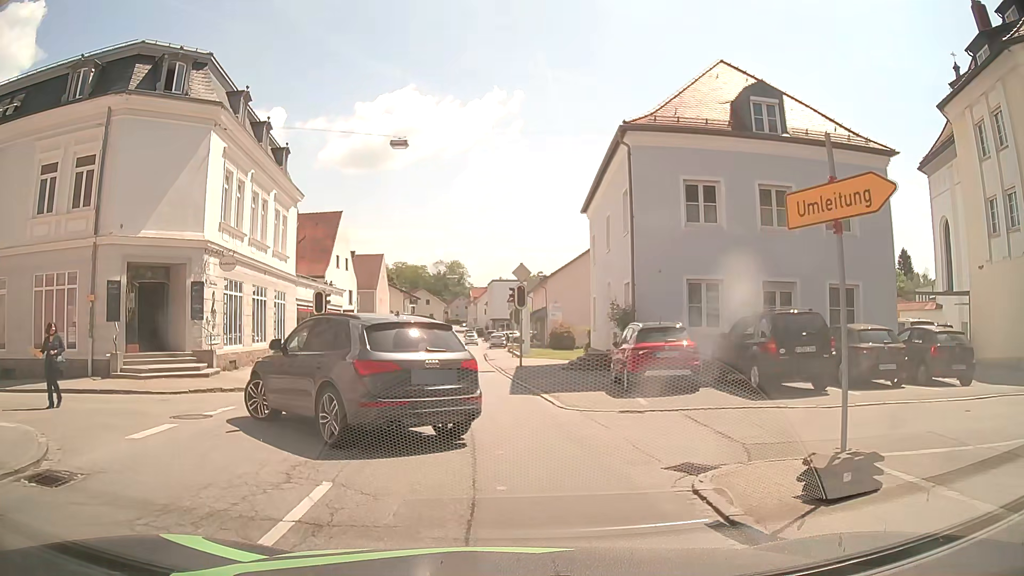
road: secondary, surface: asphalt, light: Day
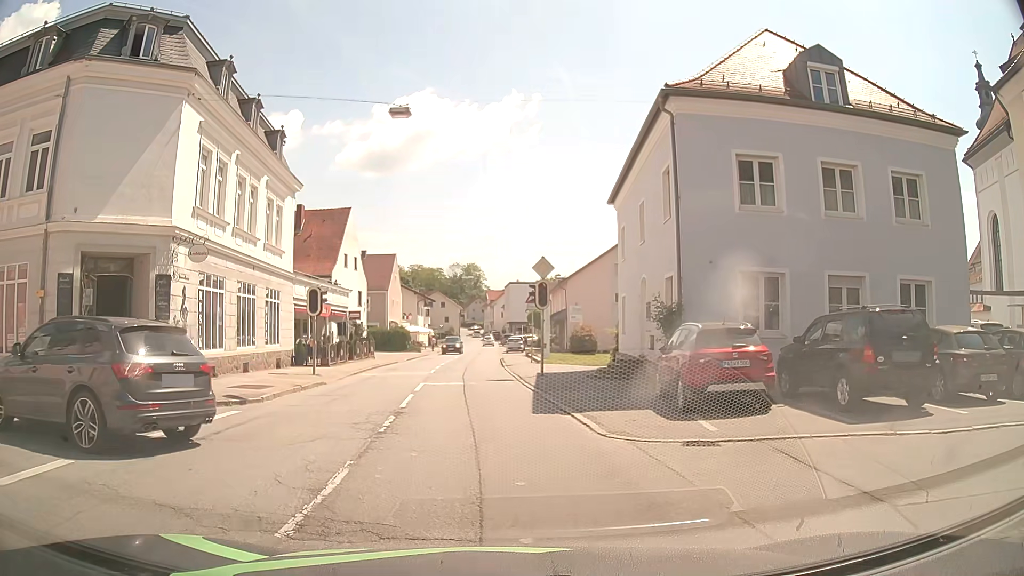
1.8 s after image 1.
(0.0, +3.1) m; -1°
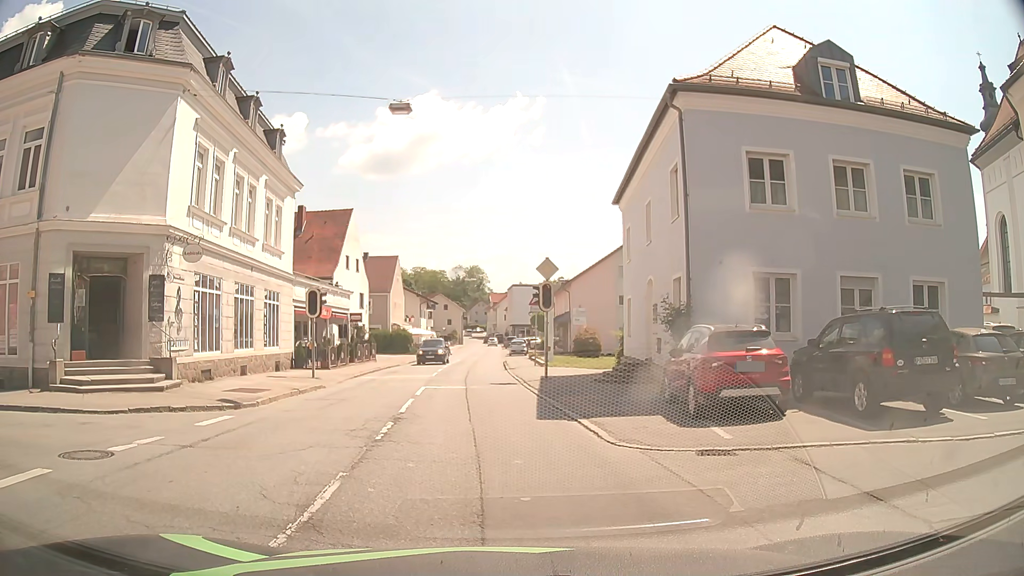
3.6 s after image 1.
(0.0, +0.5) m; 0°
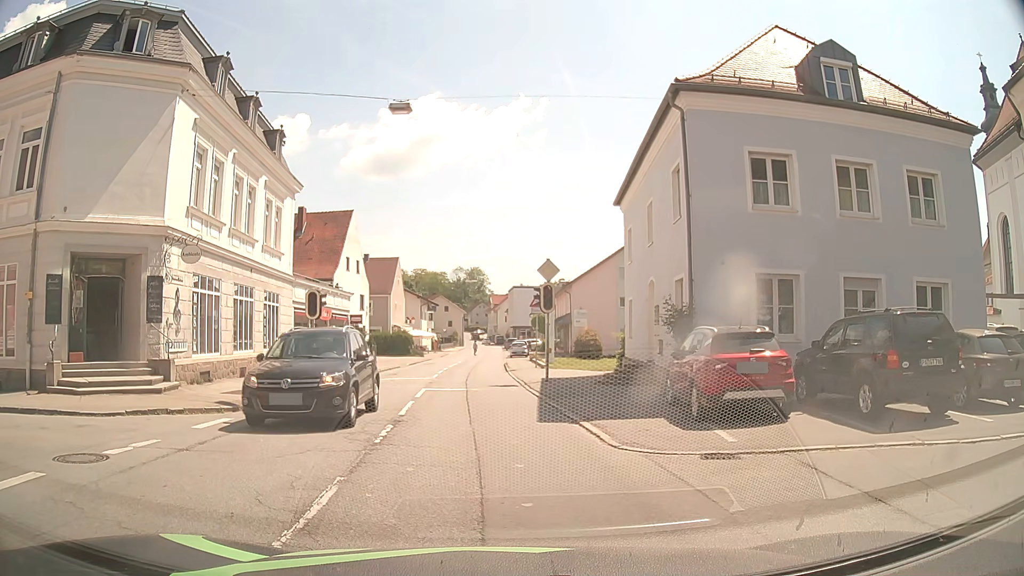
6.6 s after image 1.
(0.0, +0.2) m; 0°
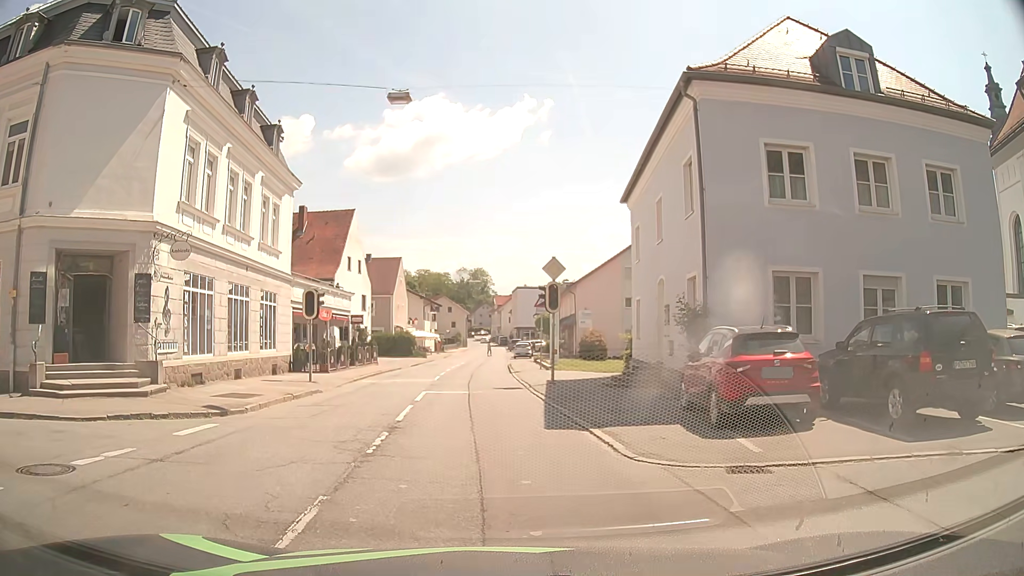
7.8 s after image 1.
(0.0, +0.9) m; 0°
